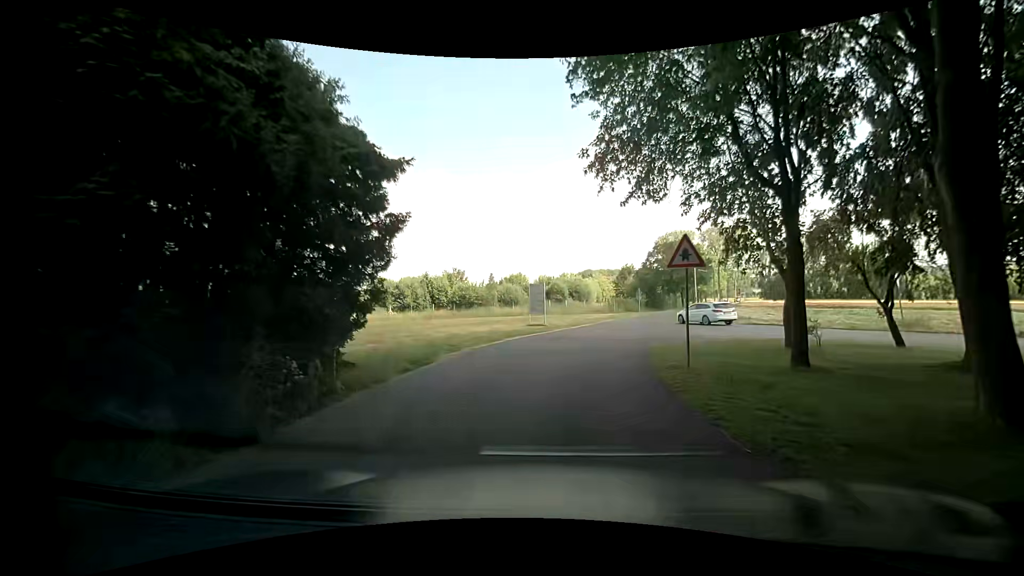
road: unclassified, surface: asphalt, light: Day
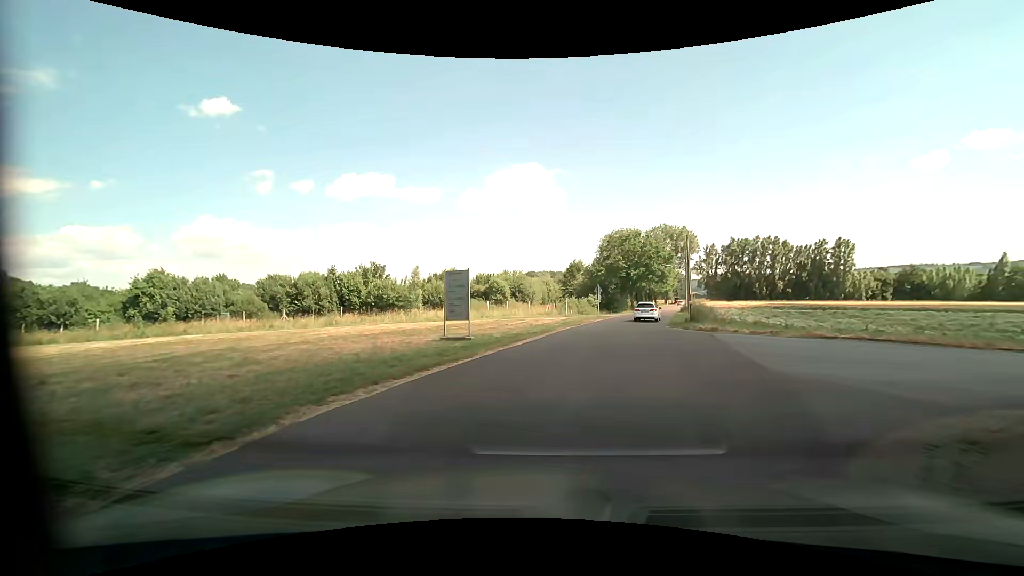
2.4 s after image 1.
(+0.4, +14.5) m; +8°
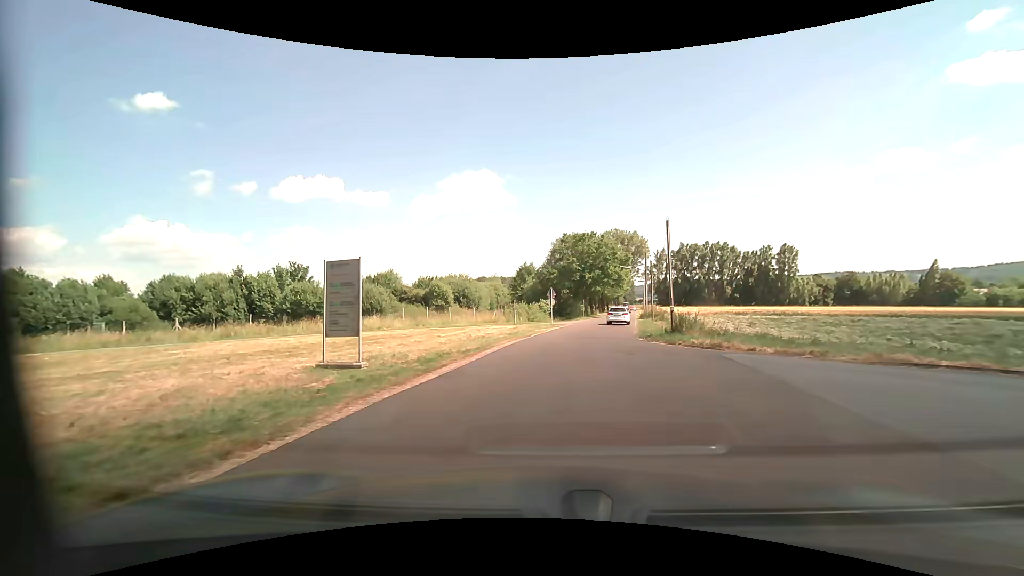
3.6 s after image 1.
(+0.4, +7.7) m; +5°
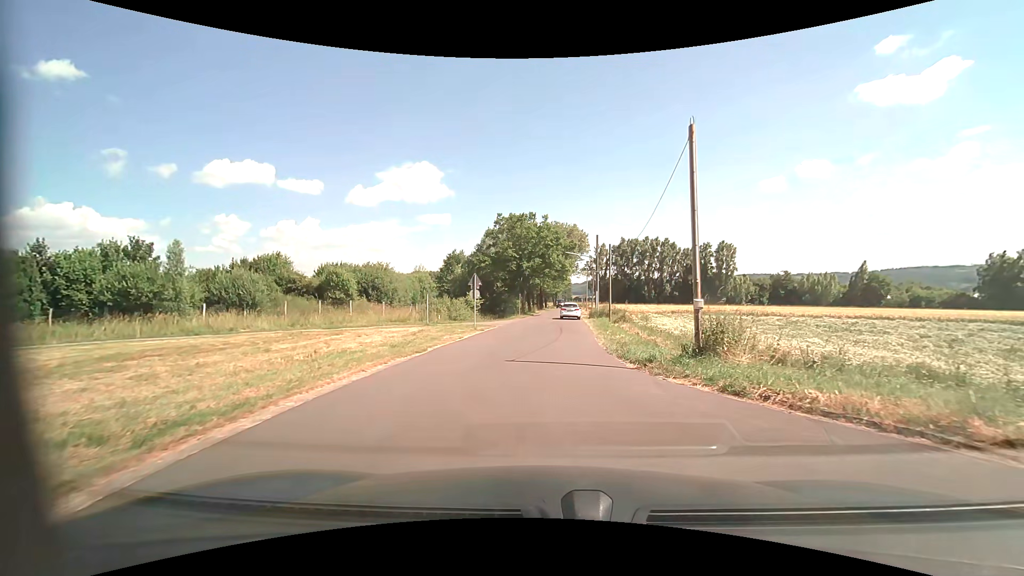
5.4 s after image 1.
(+0.9, +12.7) m; +8°
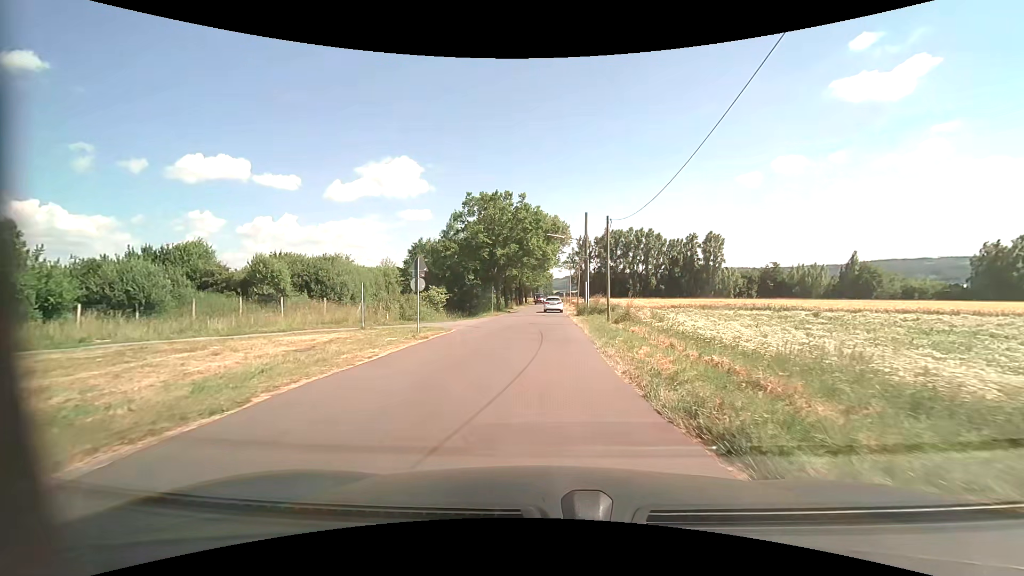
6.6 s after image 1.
(+0.2, +9.2) m; +3°
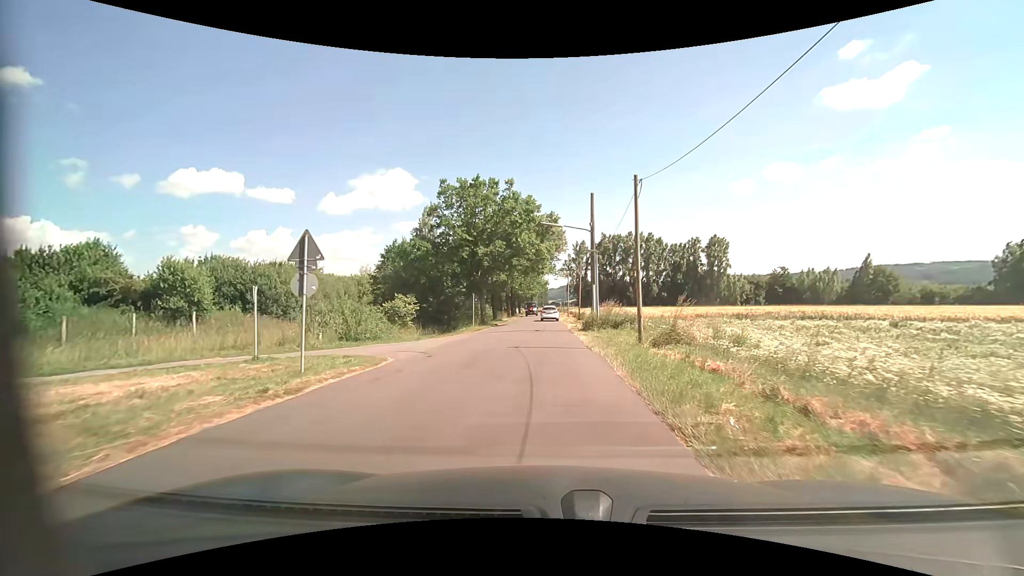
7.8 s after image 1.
(-0.1, +9.5) m; 0°
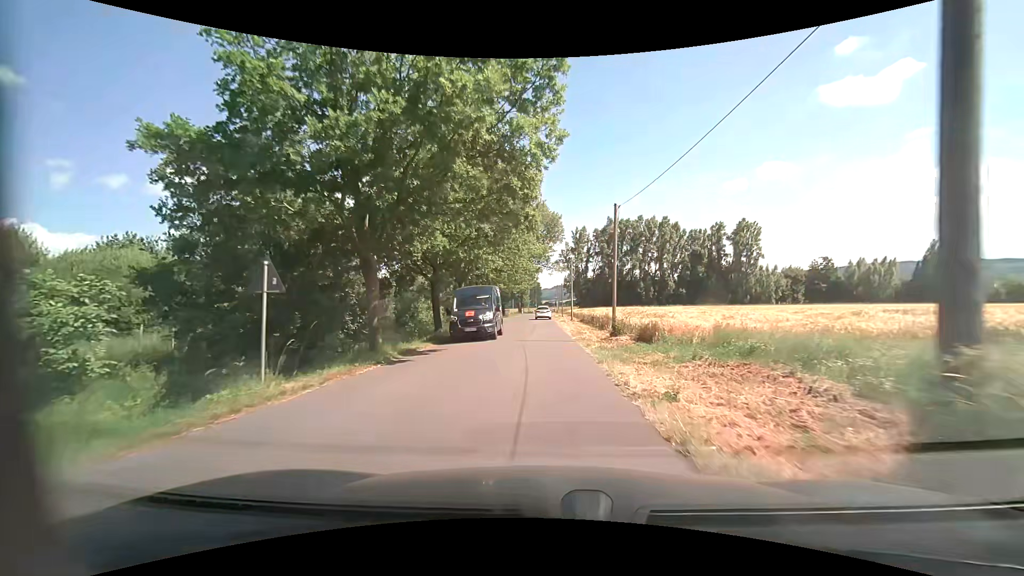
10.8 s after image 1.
(+0.2, +26.5) m; +1°
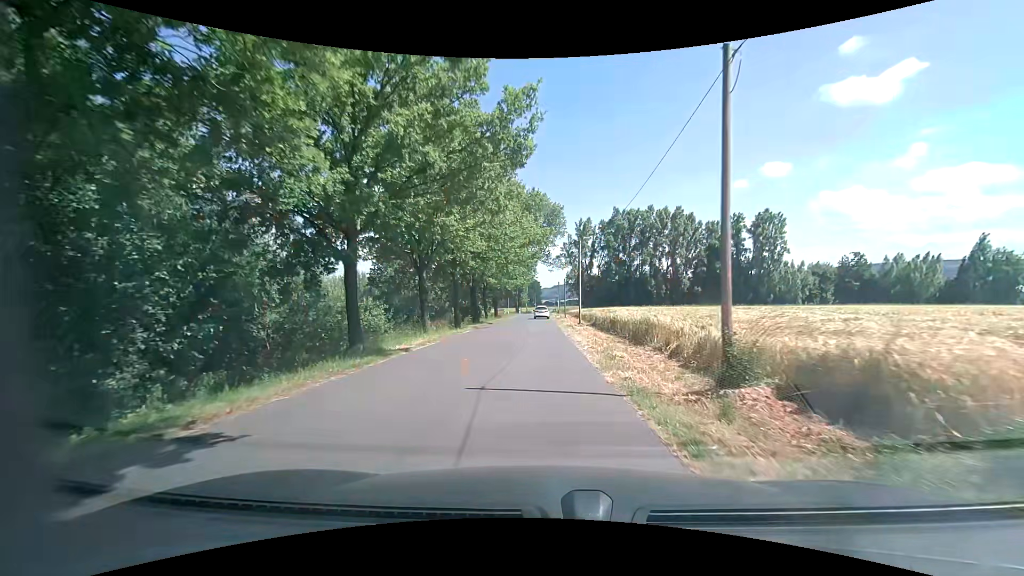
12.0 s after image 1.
(+0.1, +12.2) m; 0°
(0, +10) (0, +20) (-1, +30) (-1, +40) (-1, +50) (-1, +60) (-1, +70) (-1, +80) (-1, +90) (-5, +99) m
